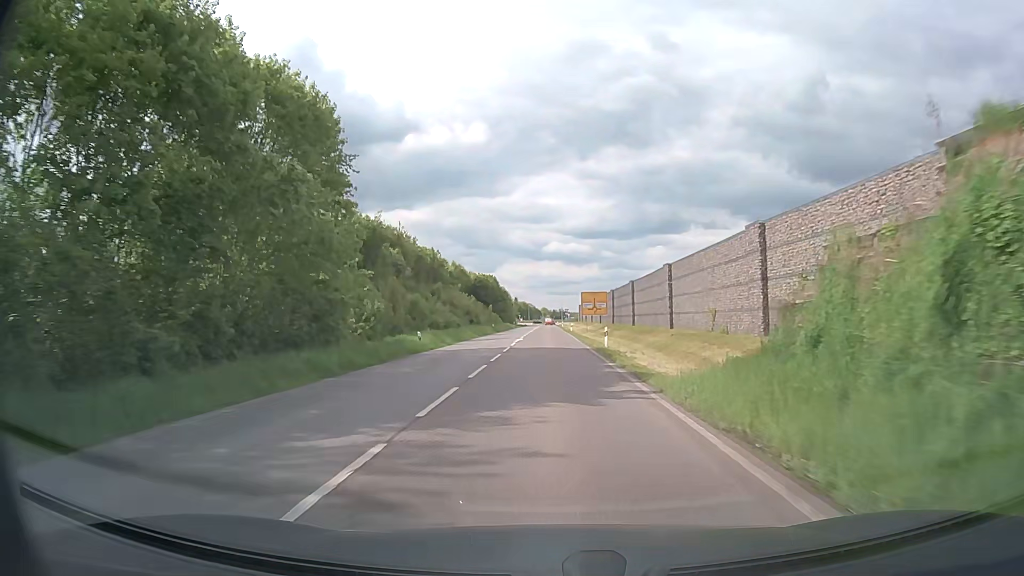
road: secondary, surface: asphalt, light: Day
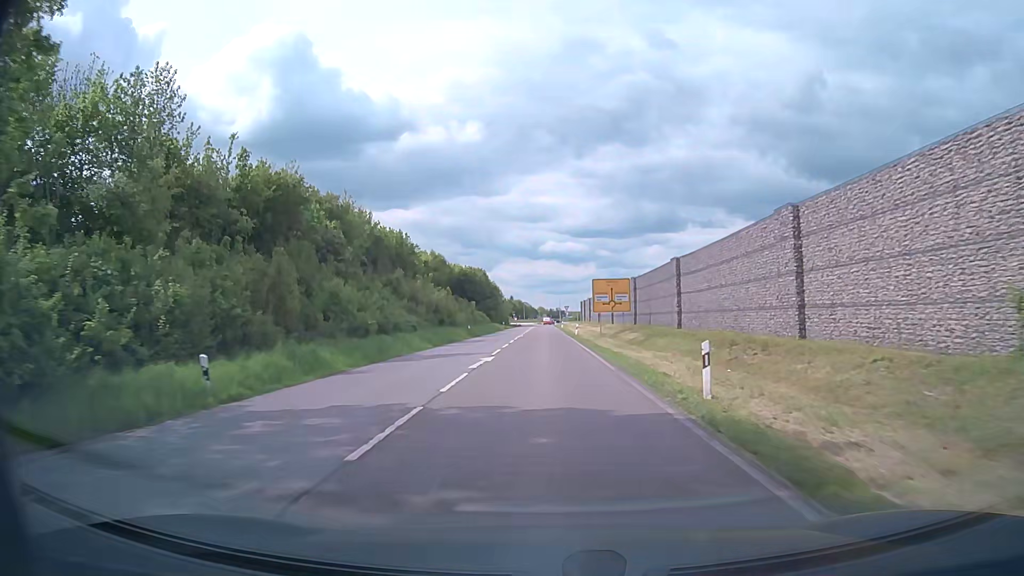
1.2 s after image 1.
(0.0, +21.2) m; 0°
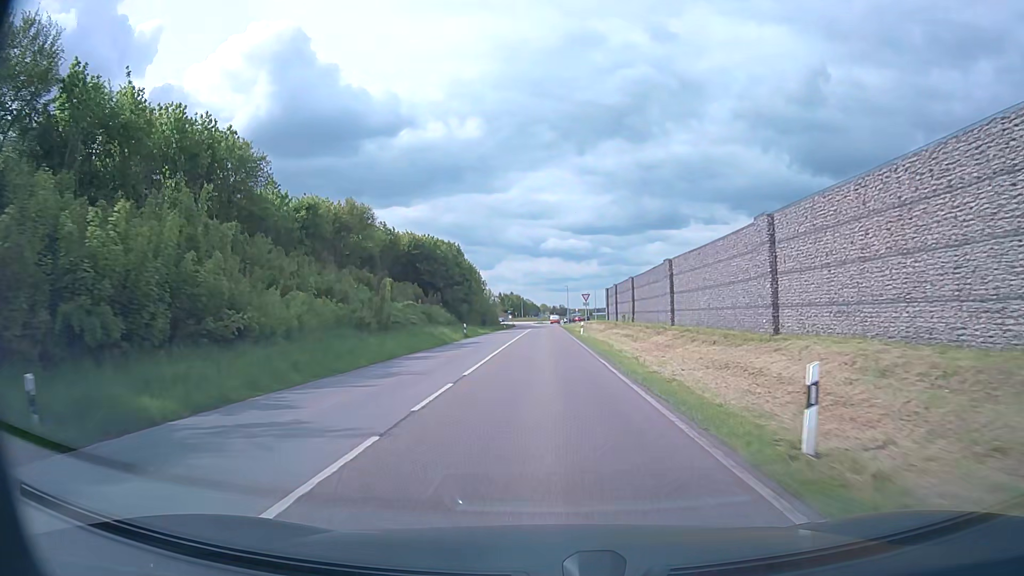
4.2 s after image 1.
(0.0, +50.4) m; 0°
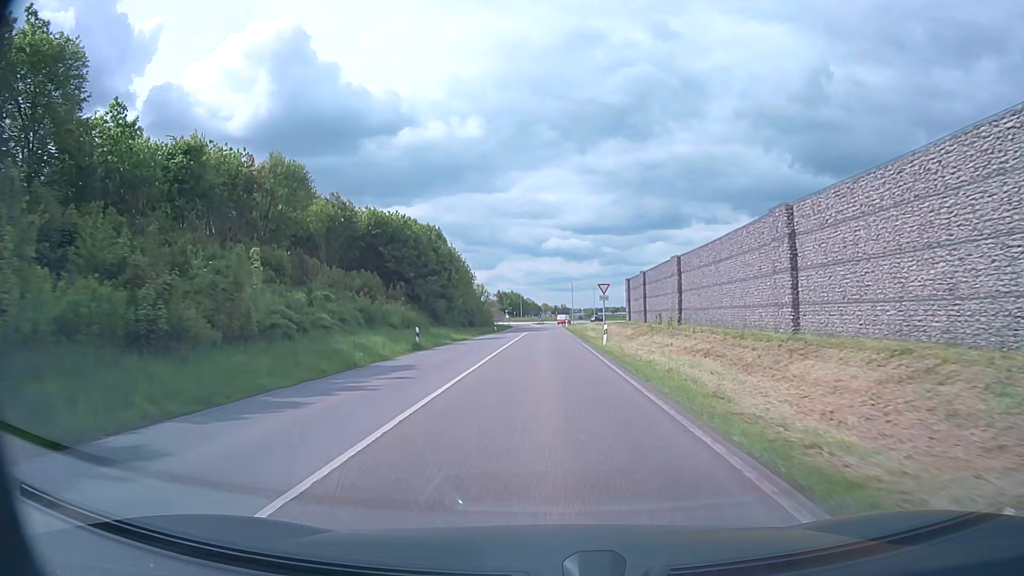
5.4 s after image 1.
(0.0, +19.2) m; 0°
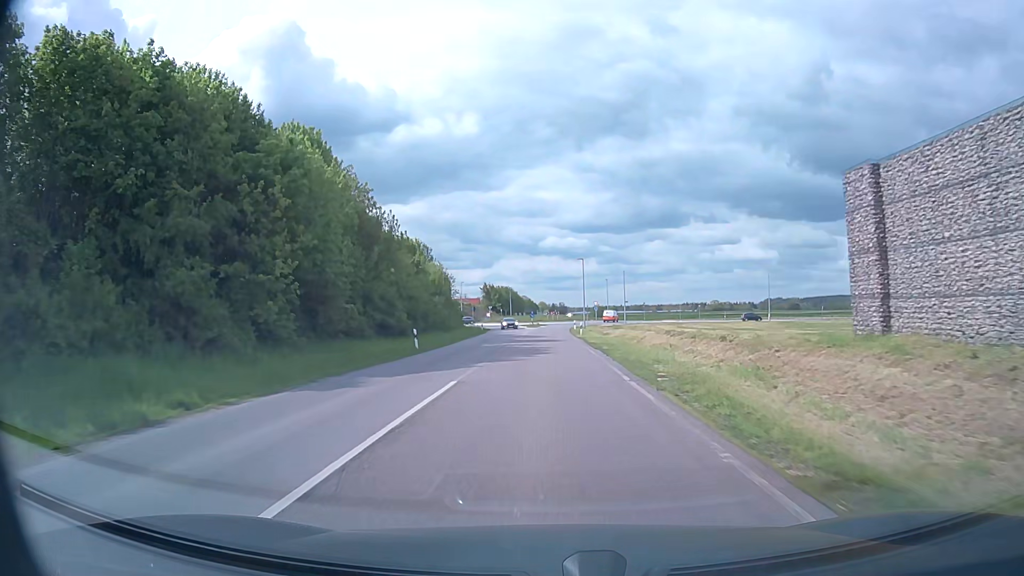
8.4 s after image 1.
(-0.1, +45.7) m; 0°
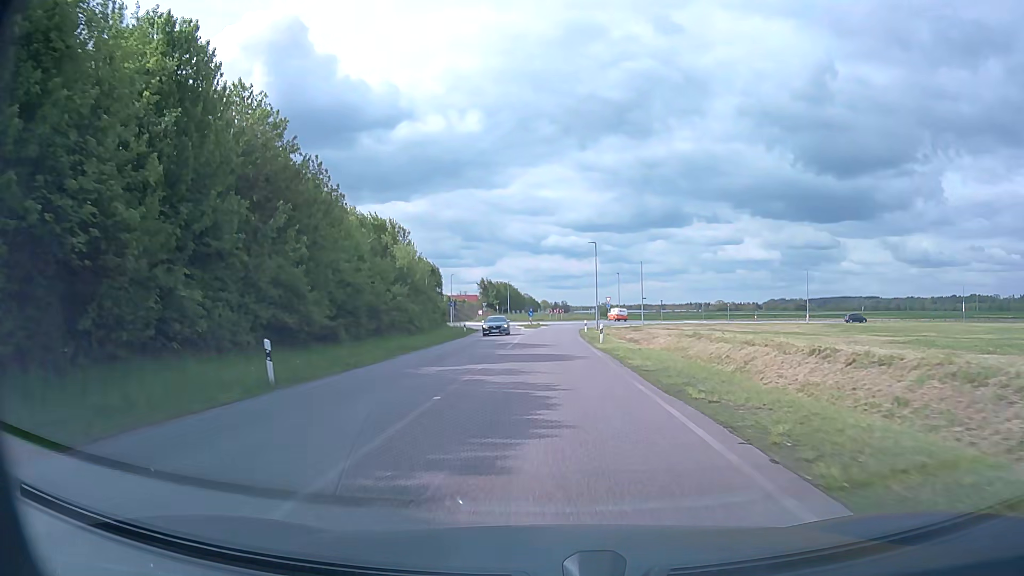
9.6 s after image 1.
(0.0, +17.1) m; 0°
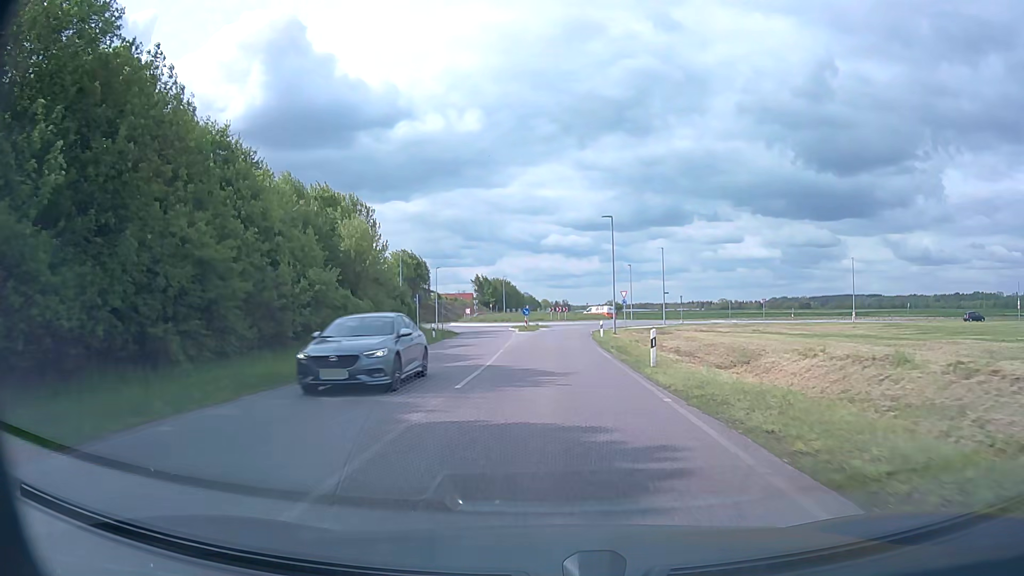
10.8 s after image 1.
(0.0, +15.9) m; 0°
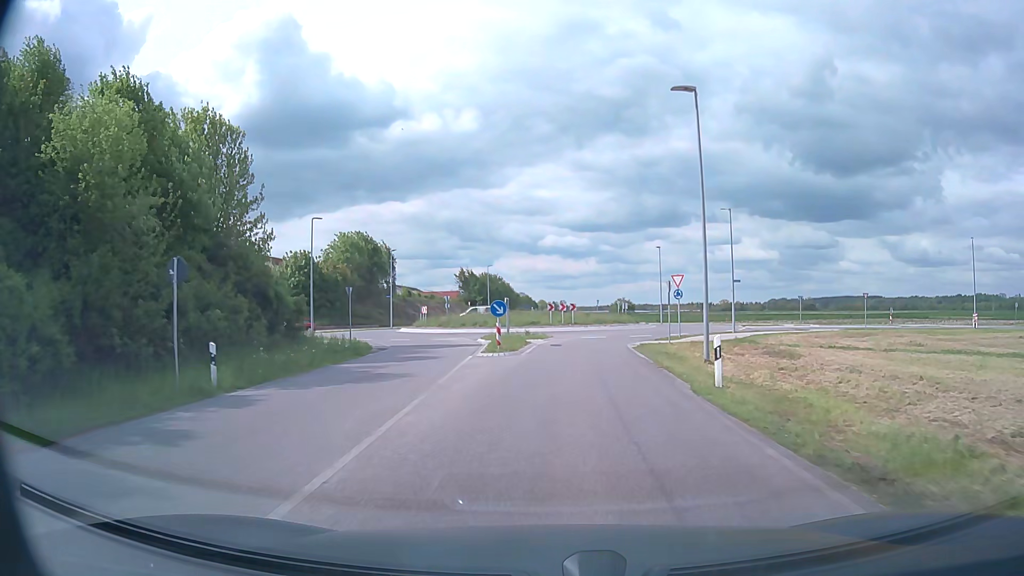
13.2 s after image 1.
(-0.1, +27.7) m; 0°
(0, +10) (+1, +20) (+1, +30) (+3, +40) (+8, +48) (+12, +58) (+8, +67) (0, +72) (-10, +69) (-18, +63) m
